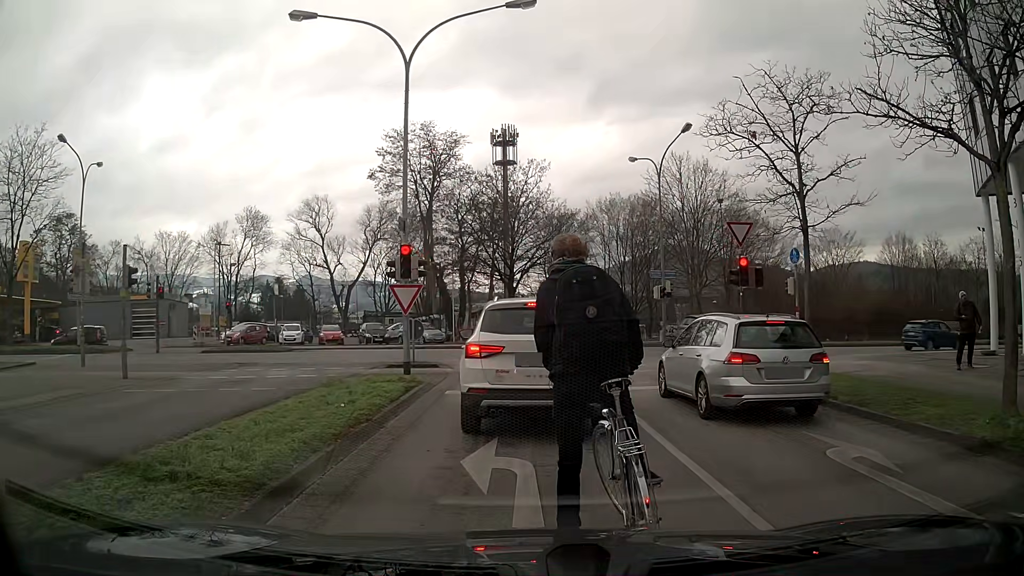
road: unclassified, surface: asphalt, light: Day
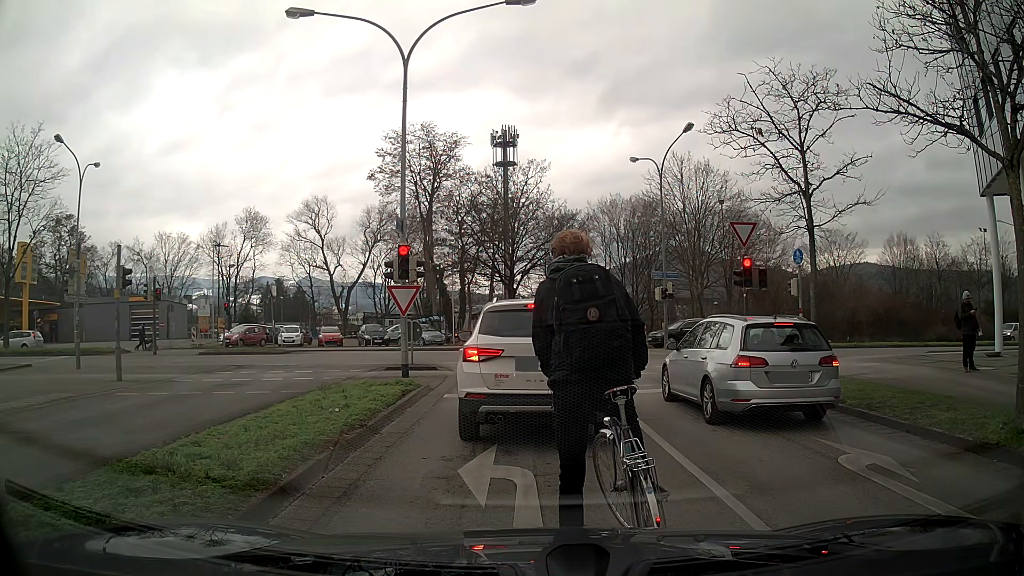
(0.0, +0.4) m; 0°
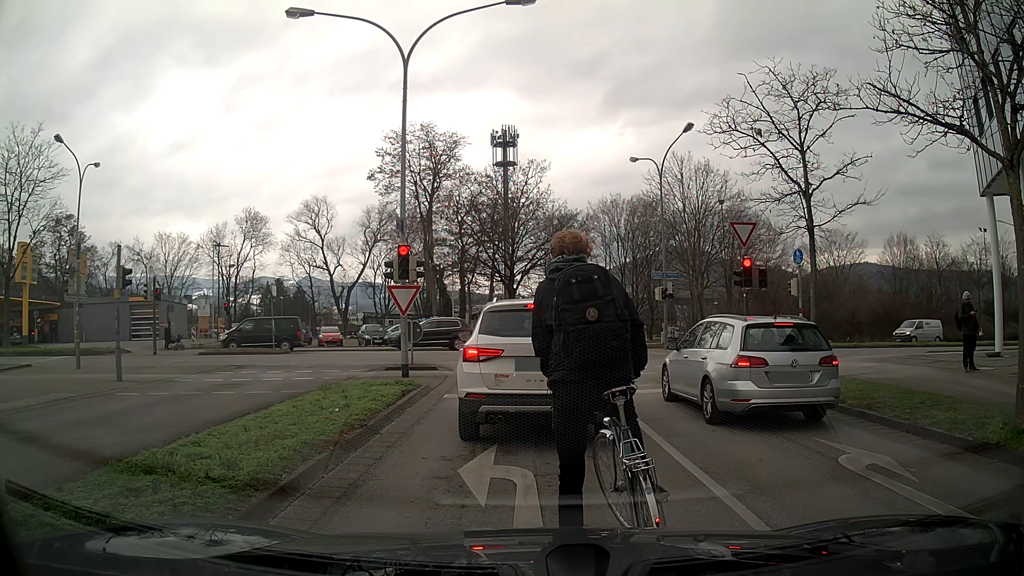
(0.0, 0.0) m; 0°
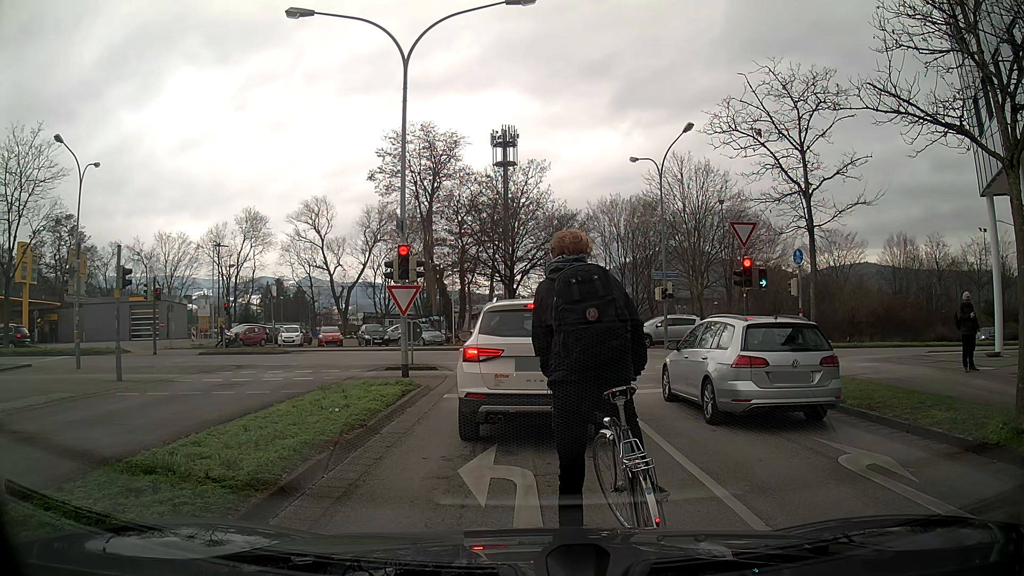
(0.0, 0.0) m; 0°
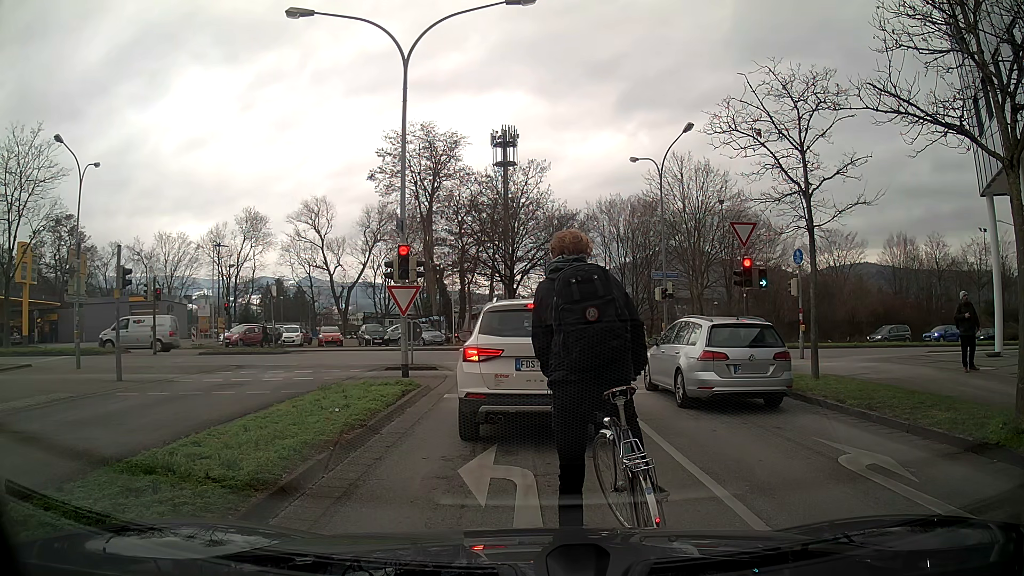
(0.0, 0.0) m; 0°
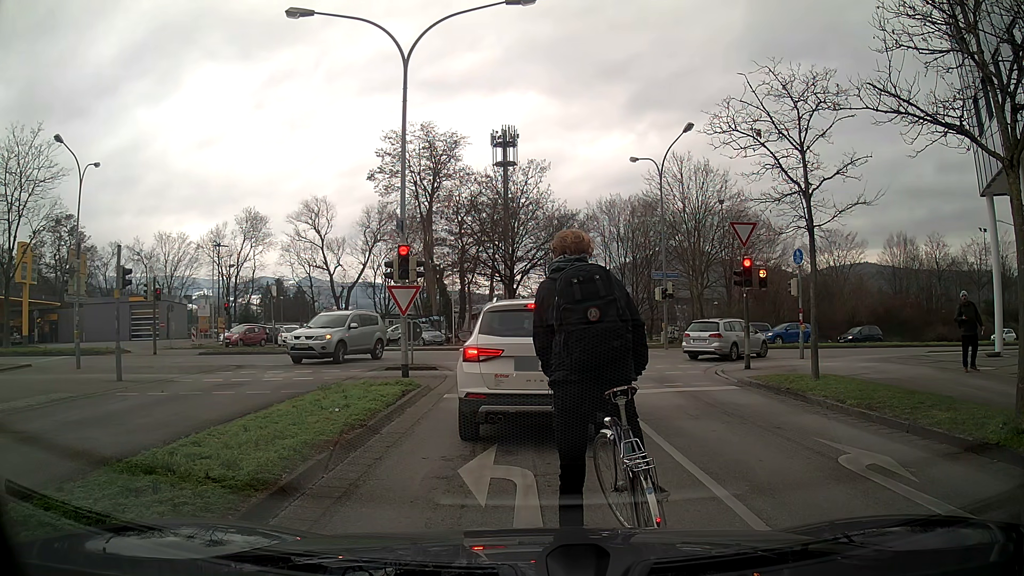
(0.0, 0.0) m; 0°
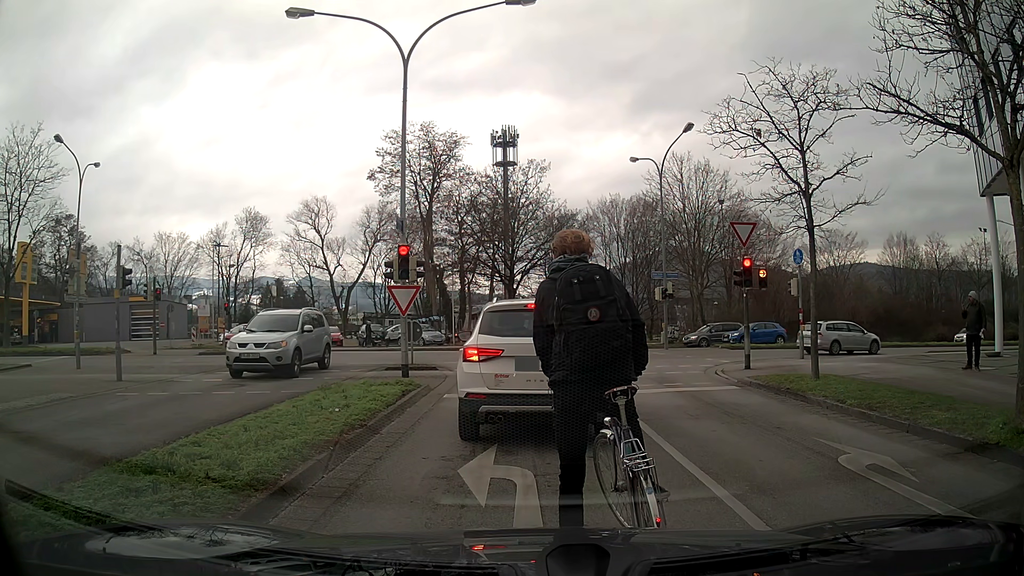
(0.0, 0.0) m; 0°
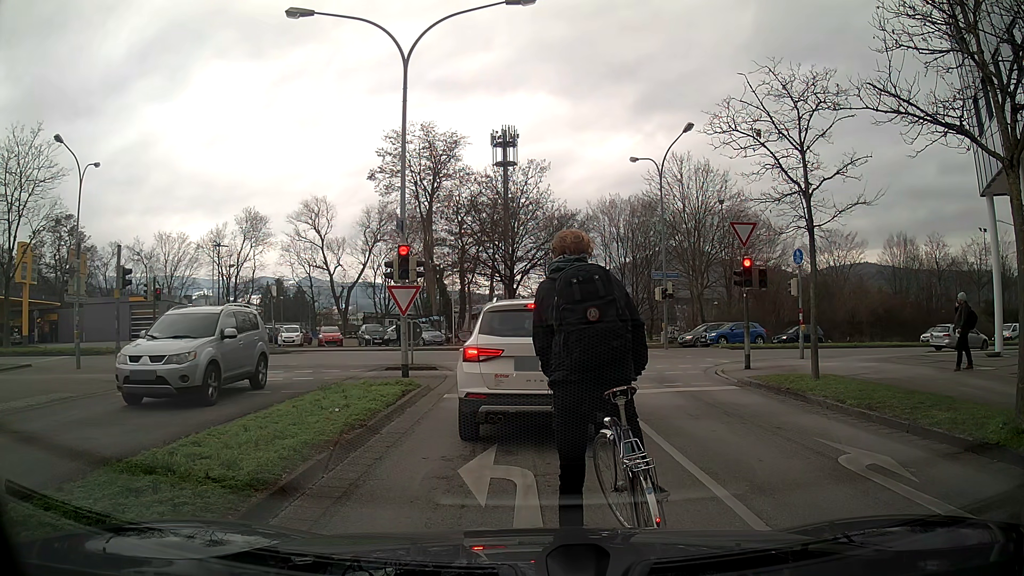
(0.0, 0.0) m; 0°
